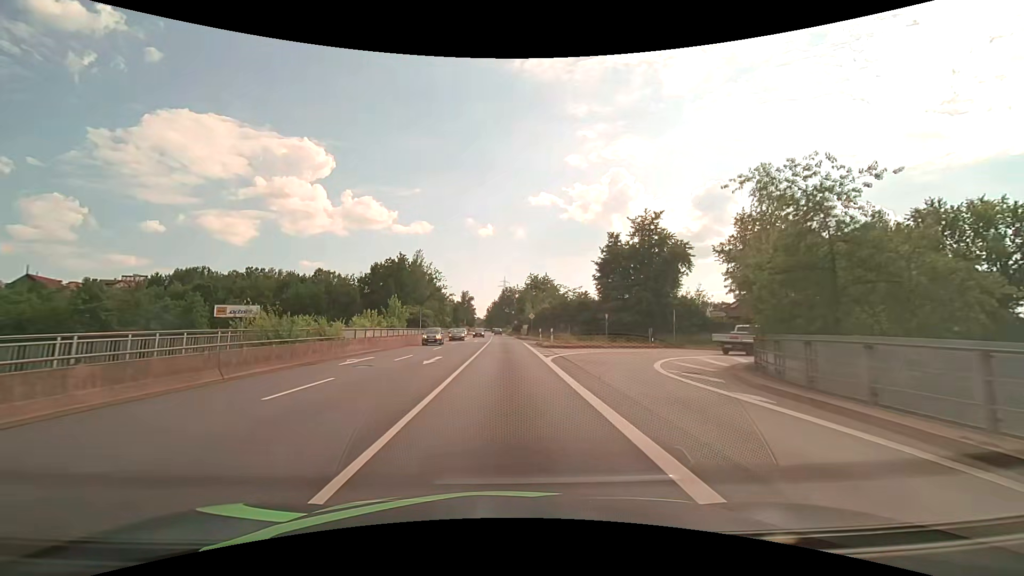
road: primary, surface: asphalt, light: Day
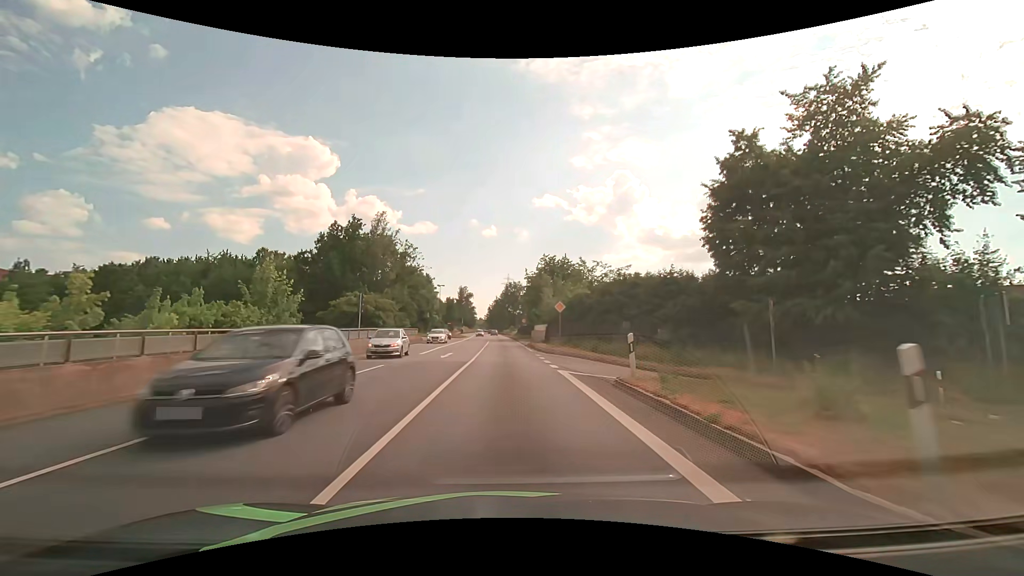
(-0.3, +30.4) m; -1°
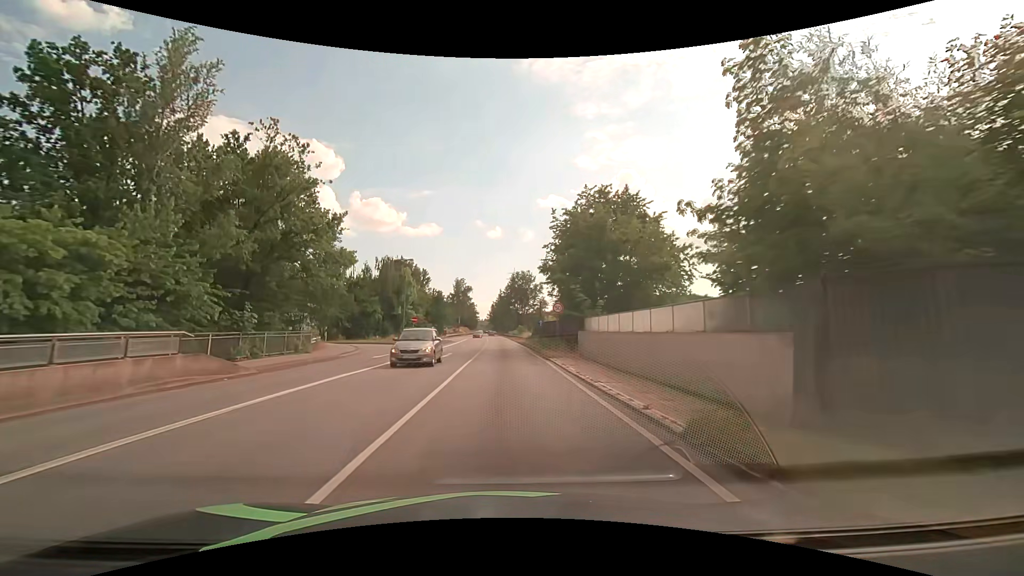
(-0.2, +38.4) m; -1°
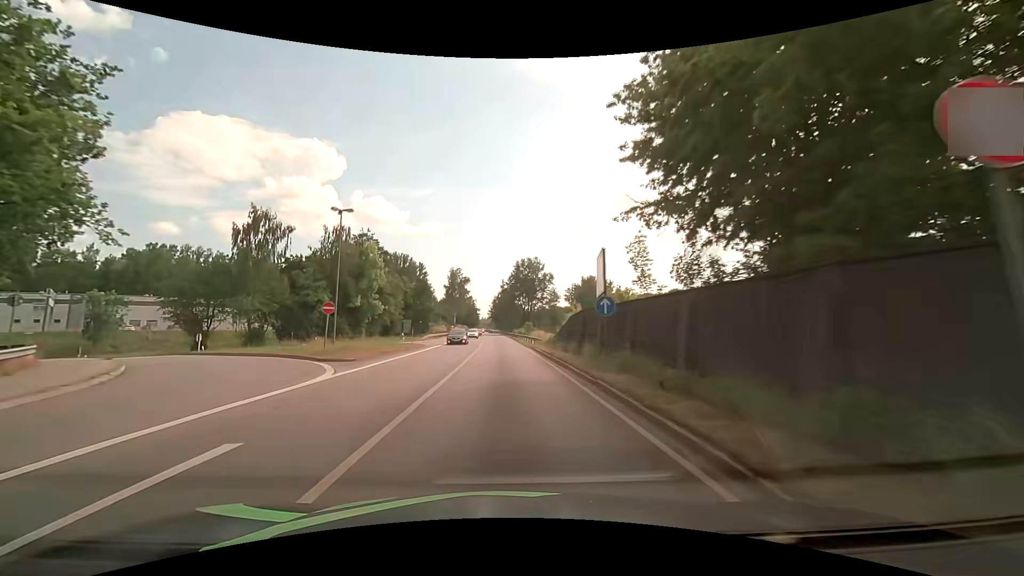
(-0.1, +25.4) m; 0°
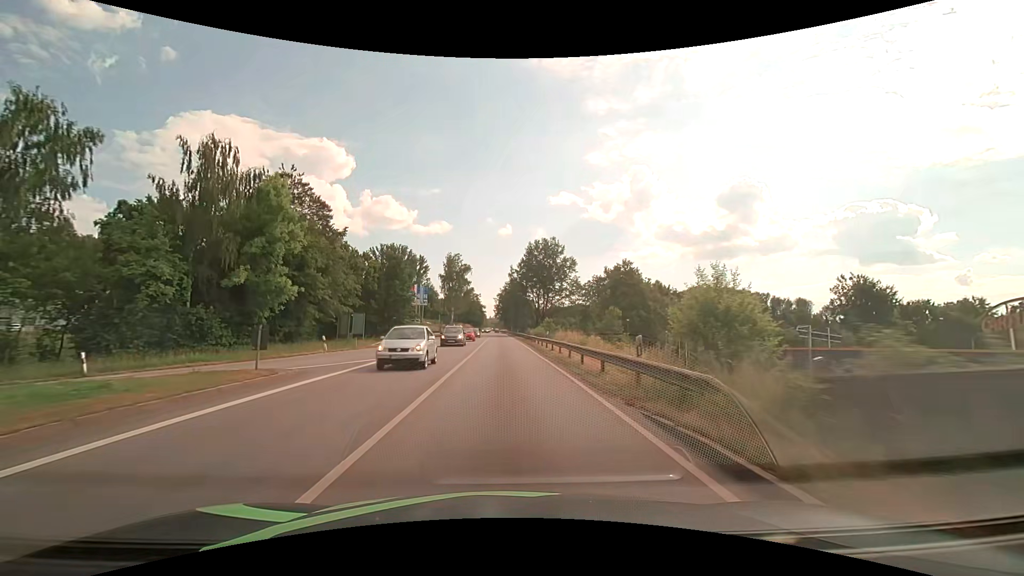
(-0.3, +28.0) m; -1°
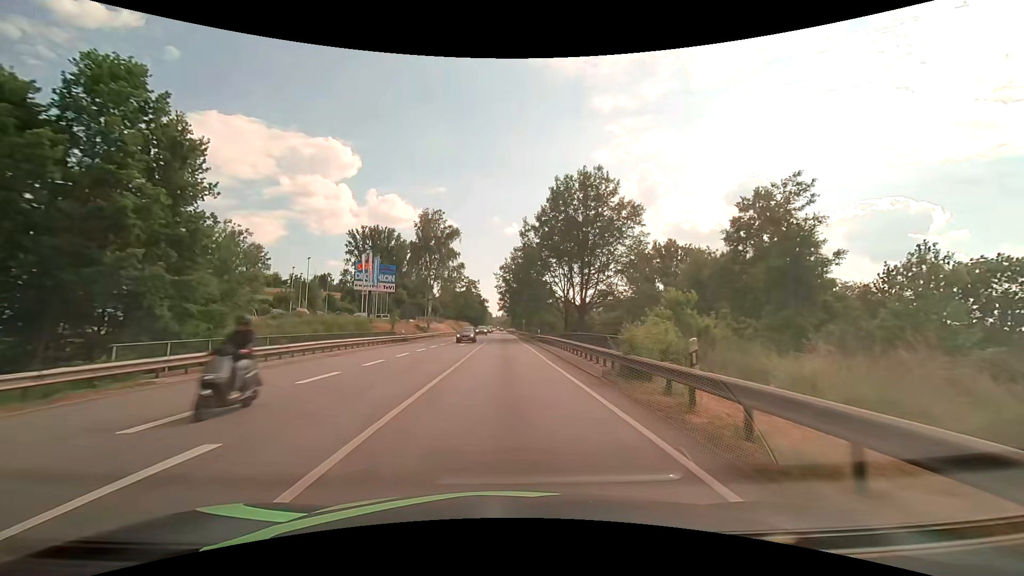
(-0.4, +44.8) m; -1°
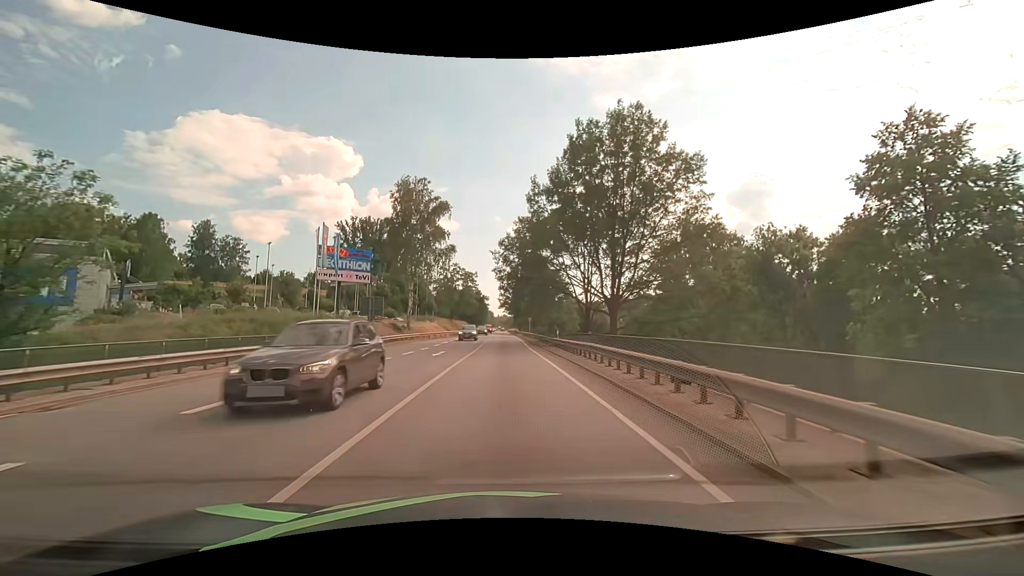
(0.0, +16.5) m; 0°
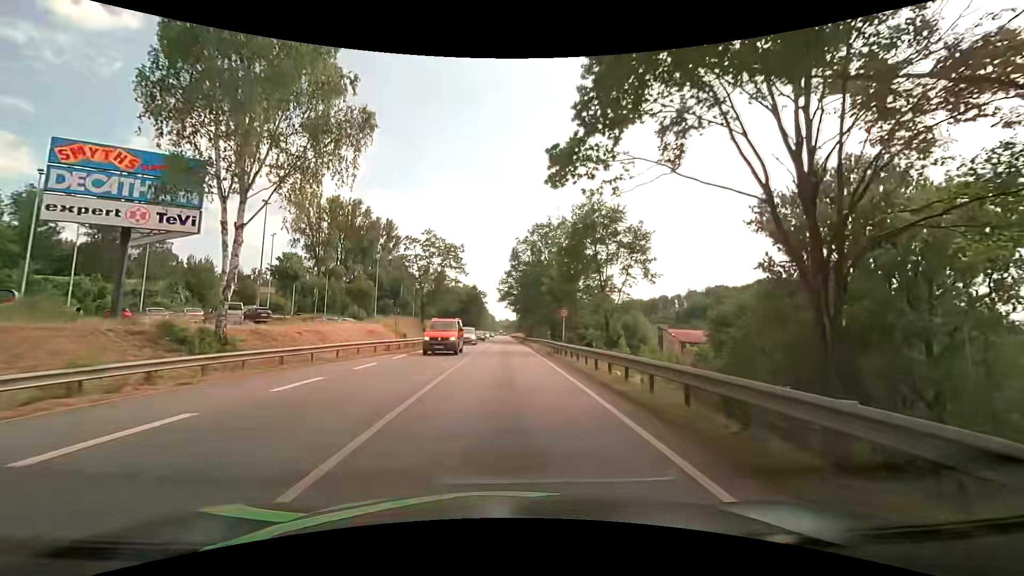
(-0.3, +39.0) m; -1°
(0, +10) (0, +20) (0, +30) (0, +40) (0, +50) (0, +60) (0, +70) (0, +80) (0, +90) (0, +100) m
